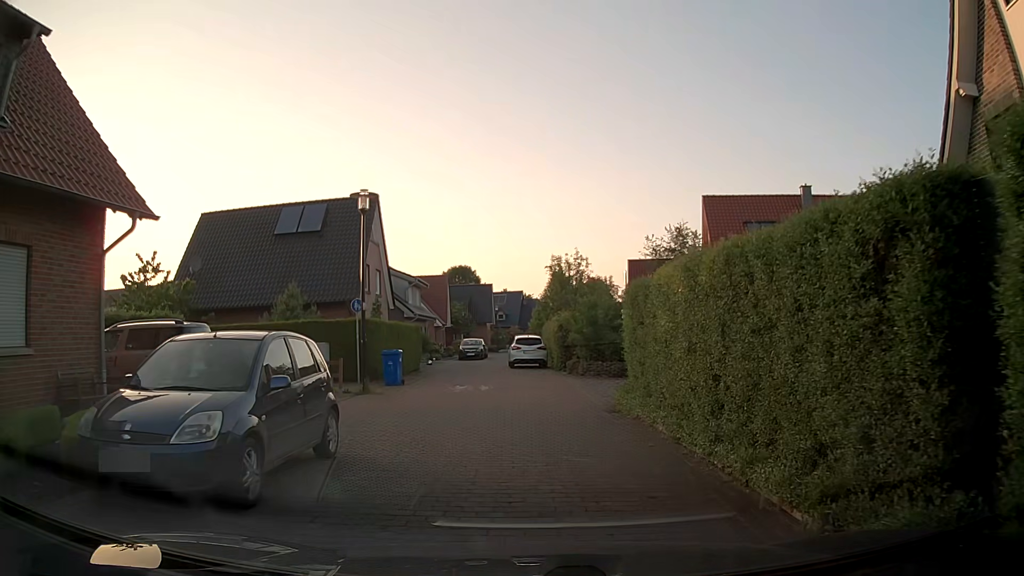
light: Day
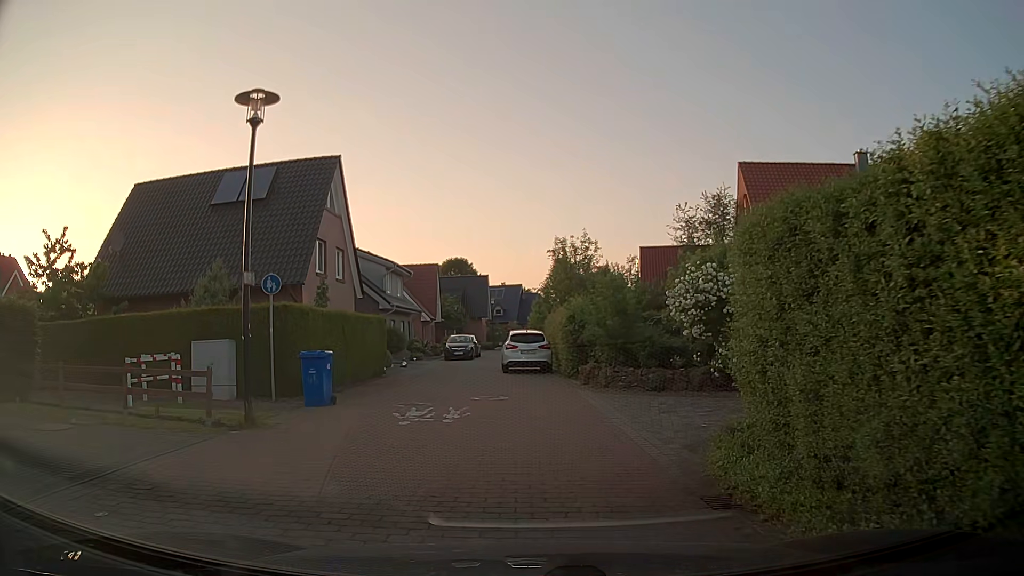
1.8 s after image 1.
(-0.1, +7.4) m; -1°
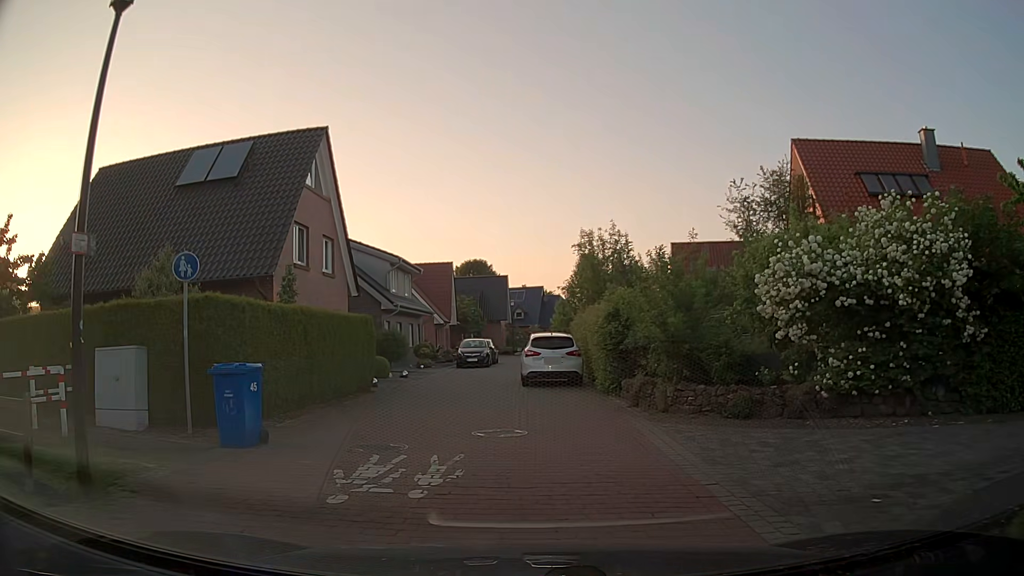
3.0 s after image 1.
(0.0, +4.8) m; -2°
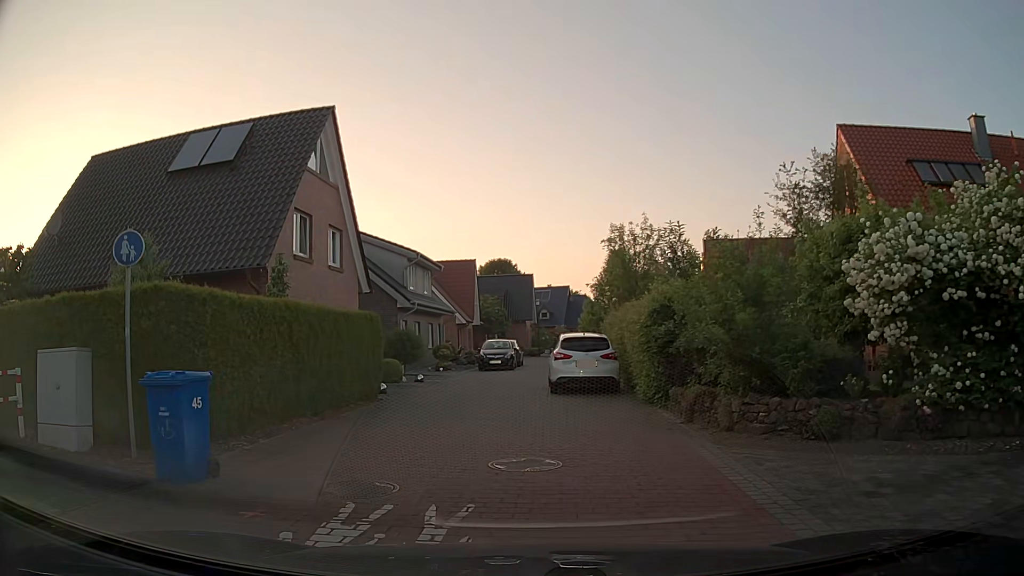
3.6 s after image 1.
(0.0, +2.4) m; -2°
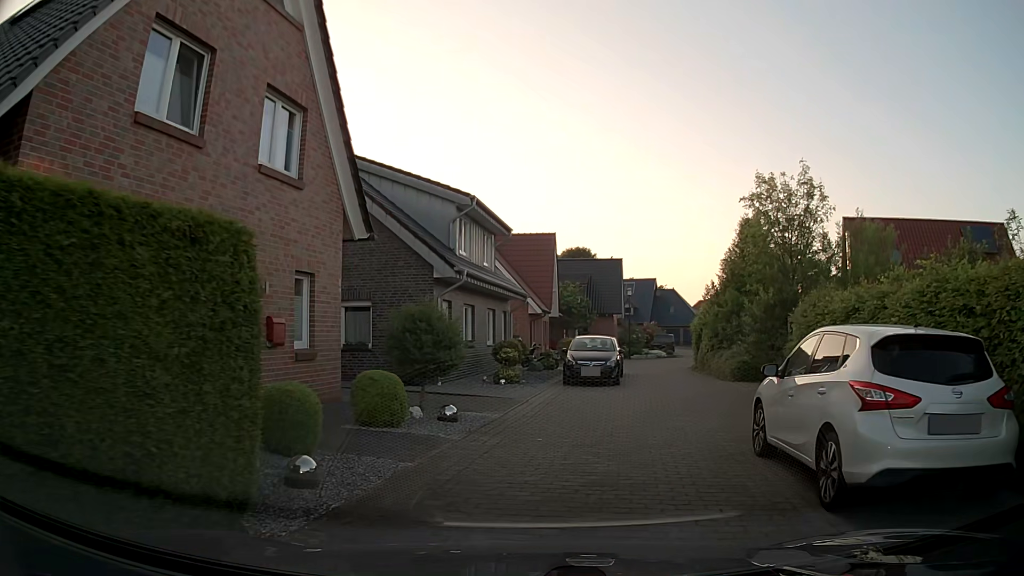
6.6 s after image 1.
(-1.1, +12.1) m; -7°
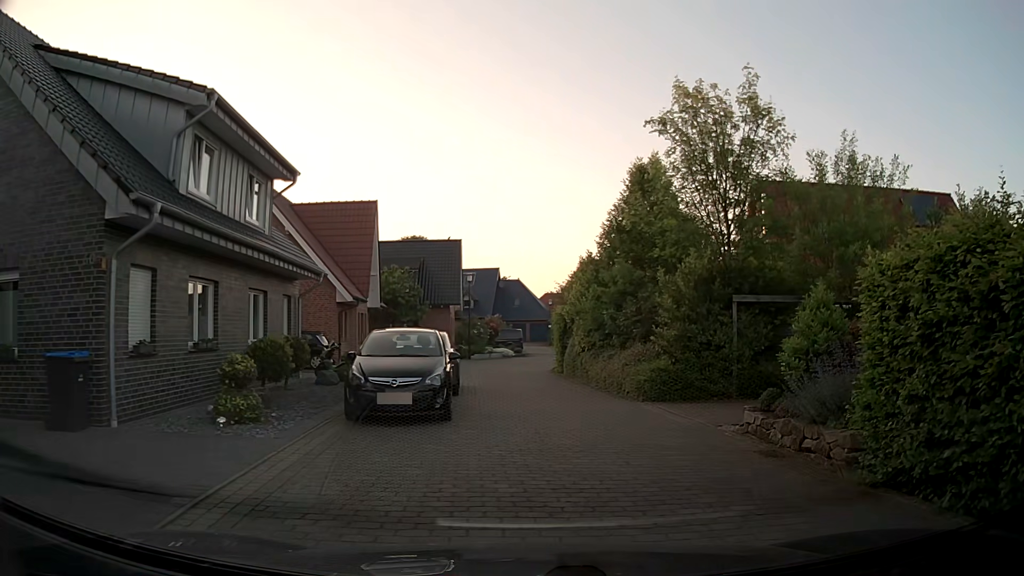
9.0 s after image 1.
(+1.2, +9.5) m; +16°
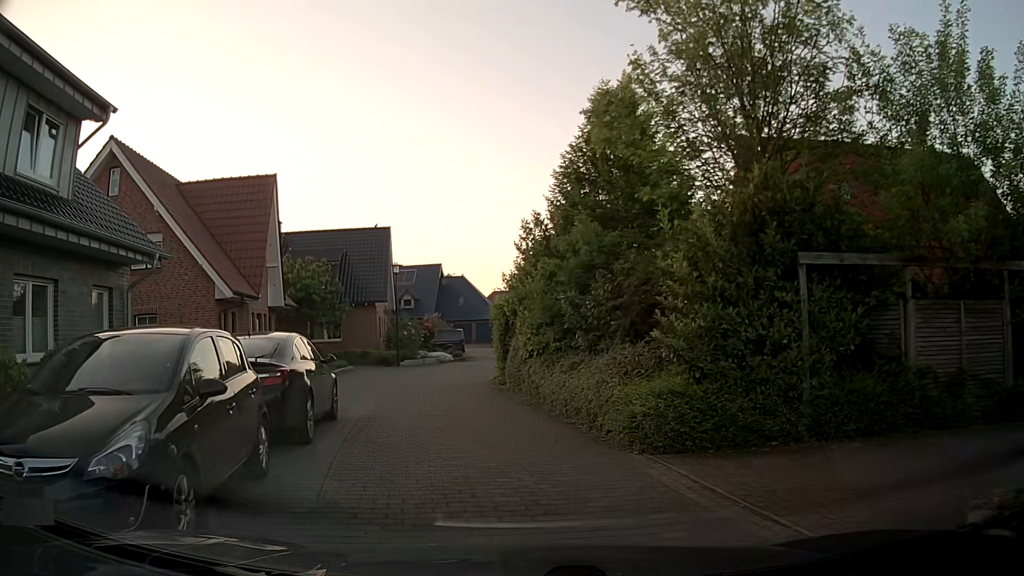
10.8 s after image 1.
(+0.4, +6.9) m; +4°
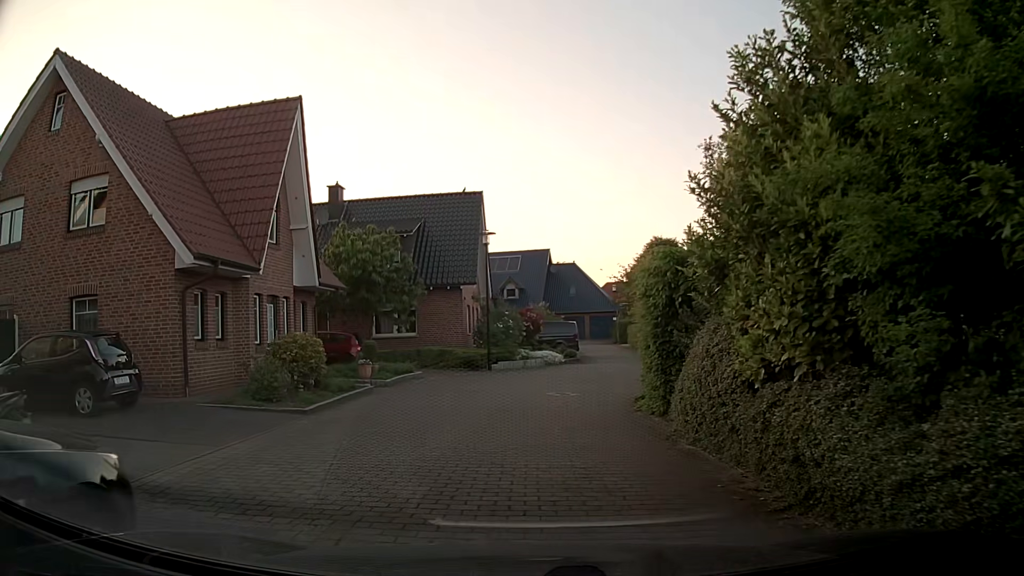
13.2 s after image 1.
(-0.9, +9.4) m; -11°
(0, +10) (+1, +20) (+9, +26) (+19, +26) (+29, +25) (+39, +23) (+48, +20) (+58, +18) (+68, +15) (+77, +12) m
